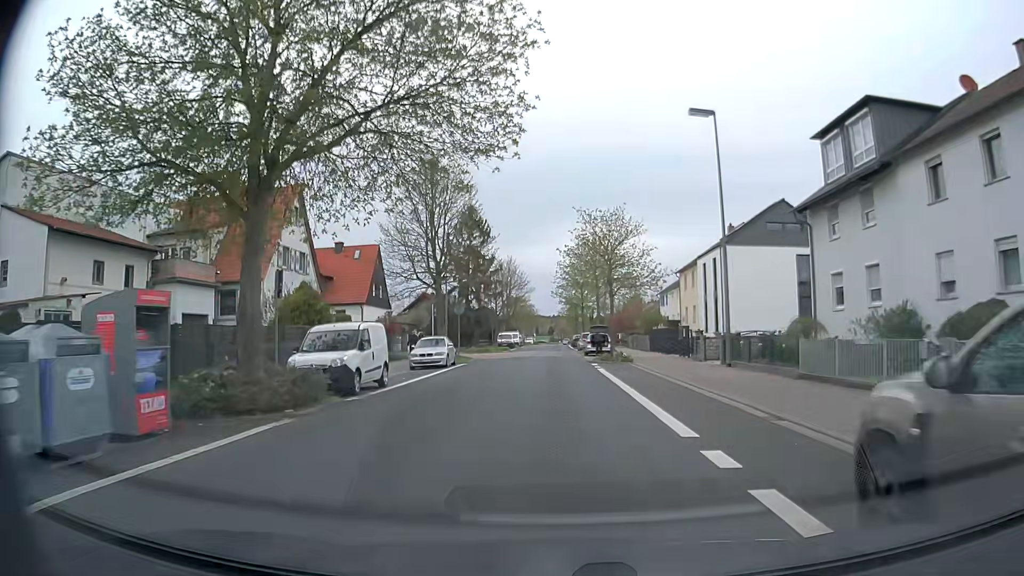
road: unclassified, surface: asphalt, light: Day
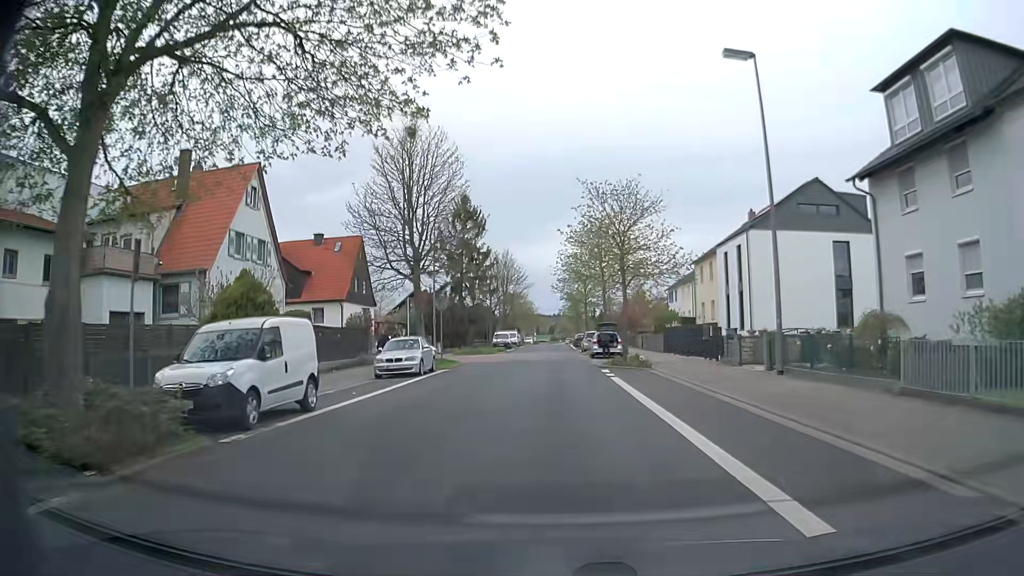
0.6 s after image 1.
(0.0, +6.1) m; 0°
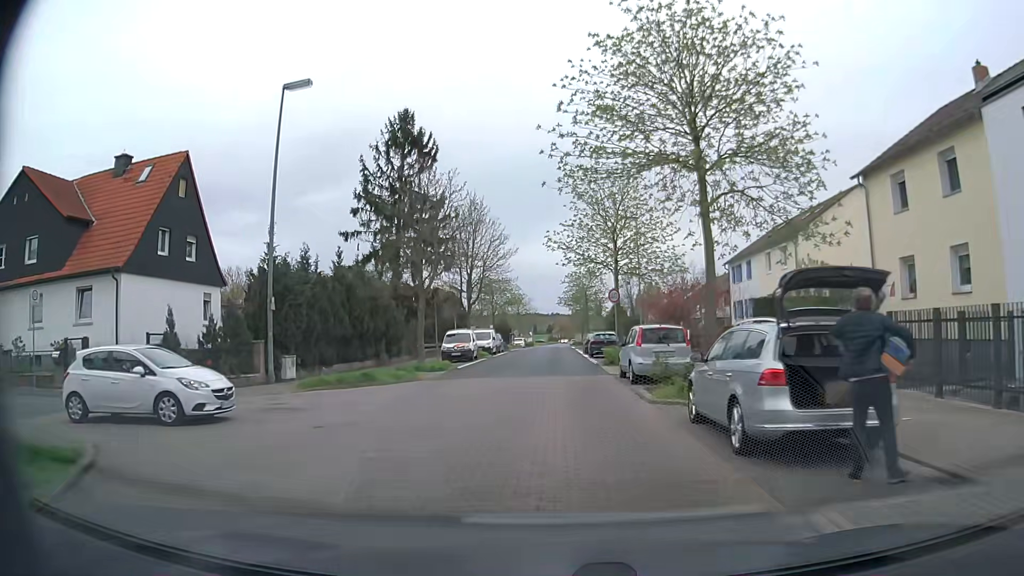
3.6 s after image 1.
(0.0, +30.3) m; +1°
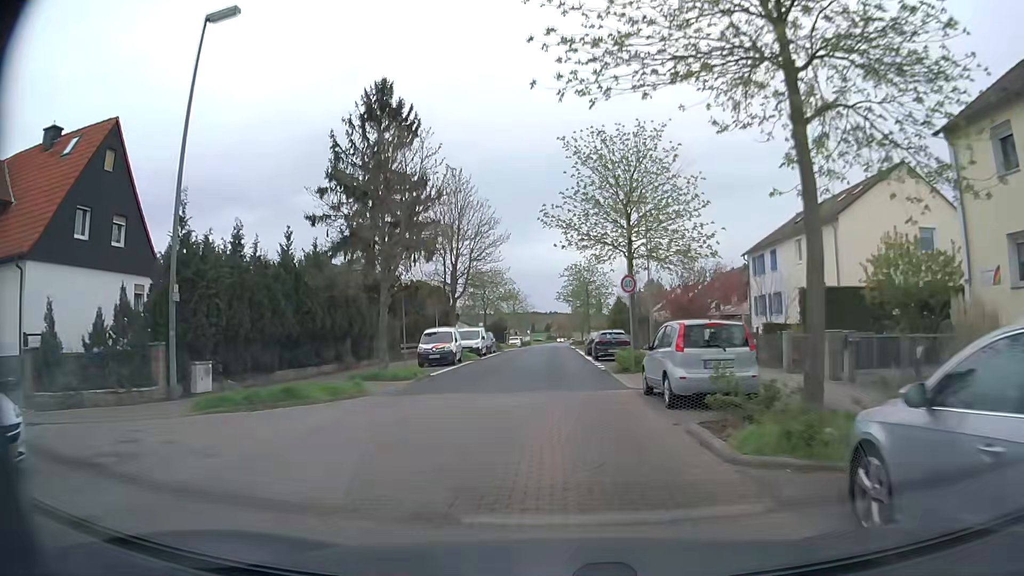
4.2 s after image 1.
(0.0, +6.1) m; 0°
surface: paving_stones
(0, +10) (0, +20) (0, +30) (0, +40) (0, +50) (0, +60) (0, +70) (+1, +80) (+1, +90) (+1, +100) m
